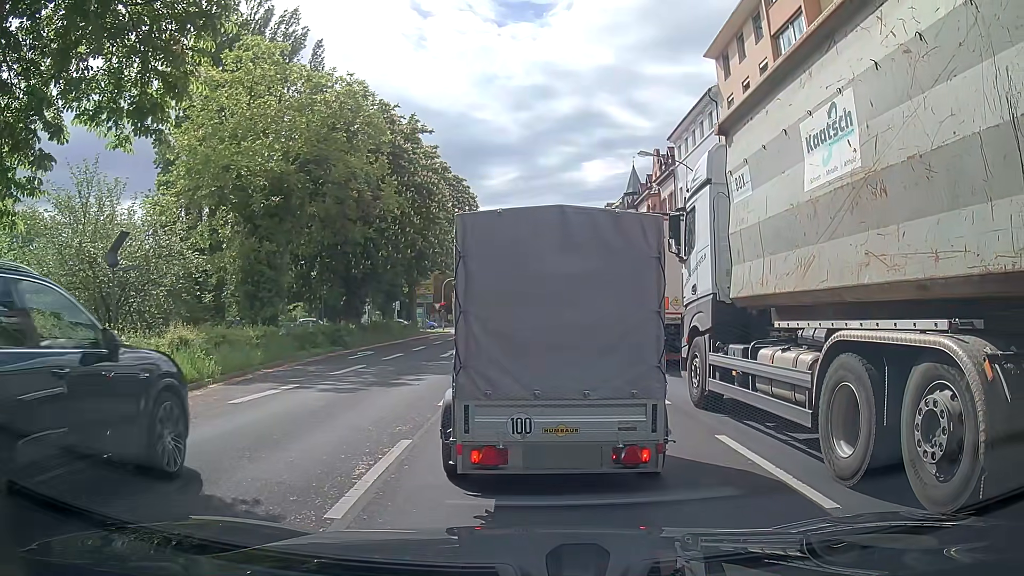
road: primary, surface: asphalt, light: Day
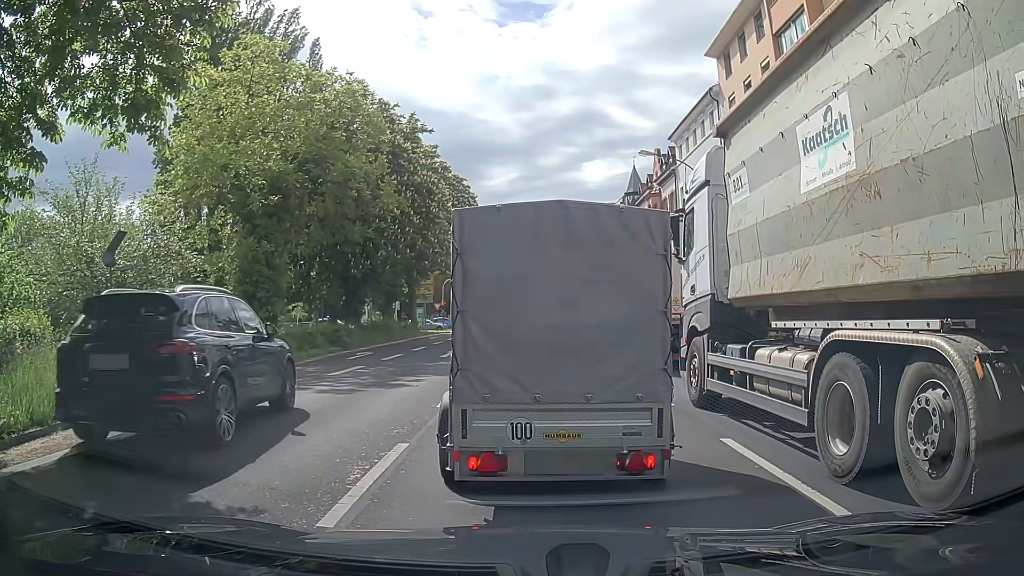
(0.0, +0.2) m; 0°
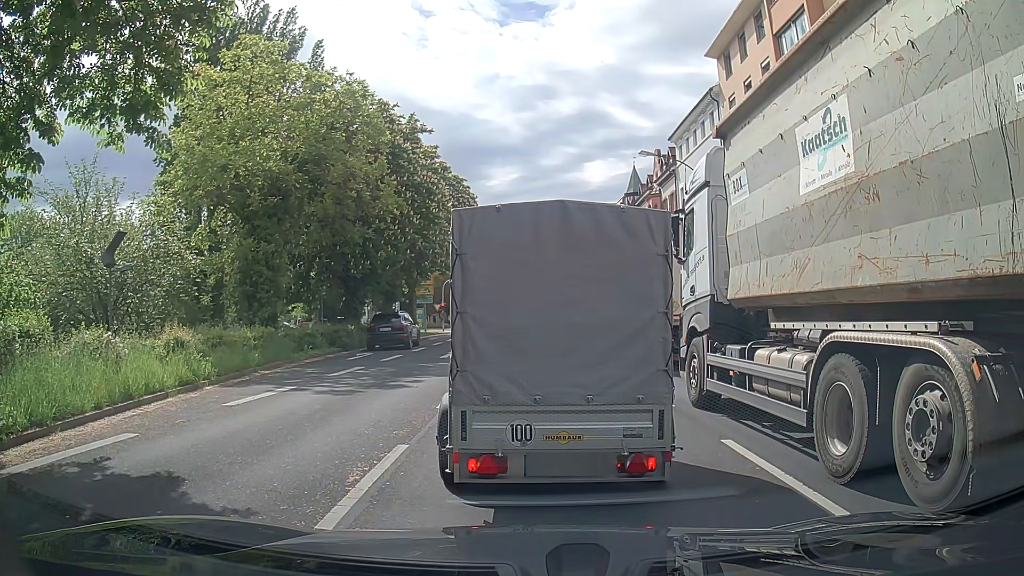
(0.0, +0.1) m; 0°
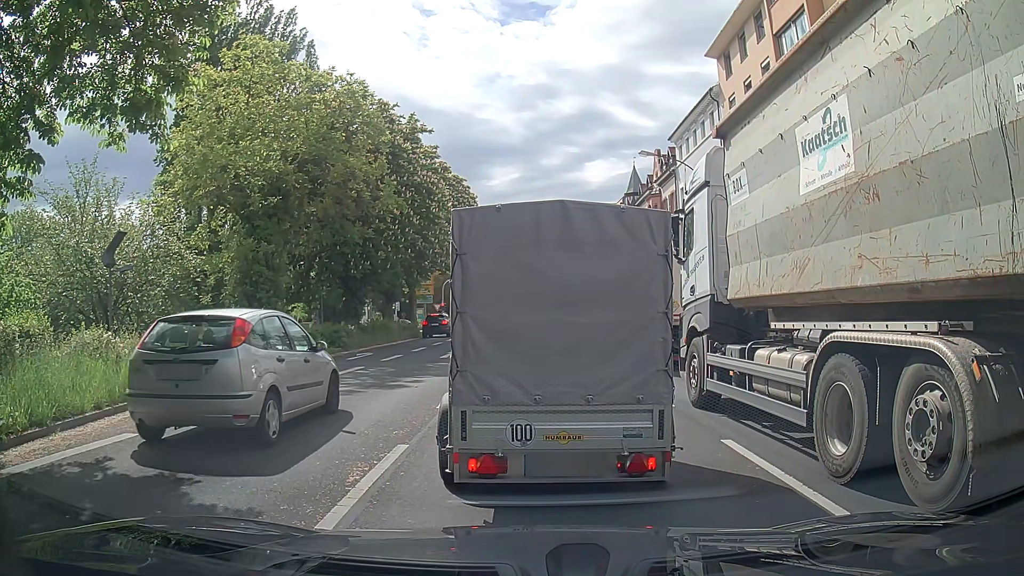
(0.0, 0.0) m; 0°
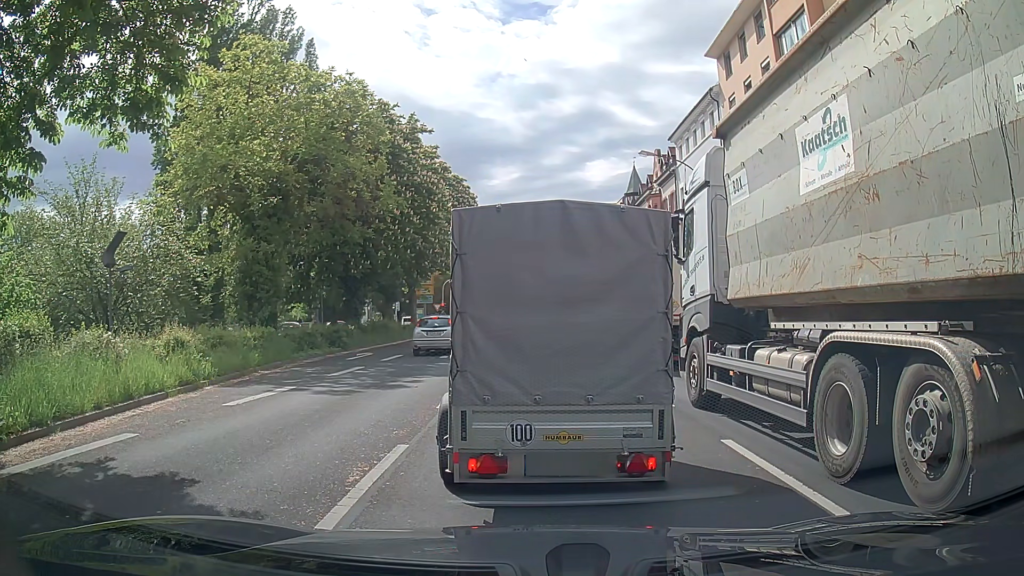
(0.0, 0.0) m; 0°
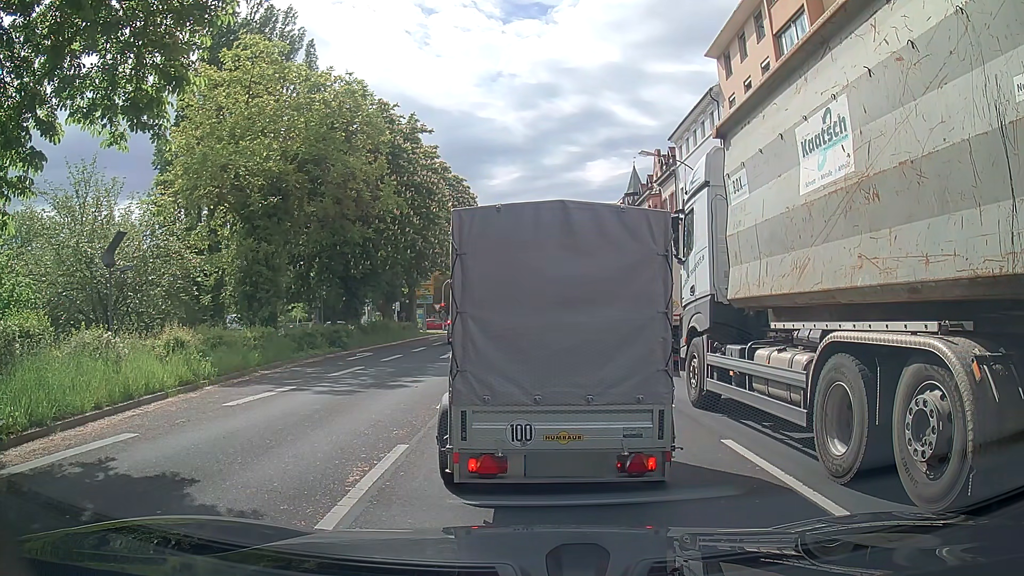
(0.0, 0.0) m; 0°
